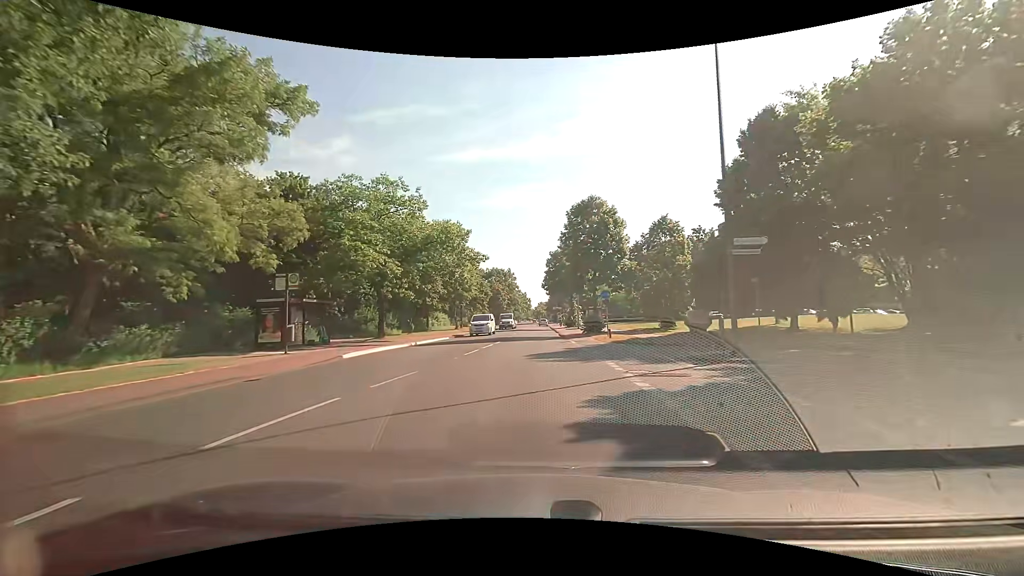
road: tertiary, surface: asphalt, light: Day
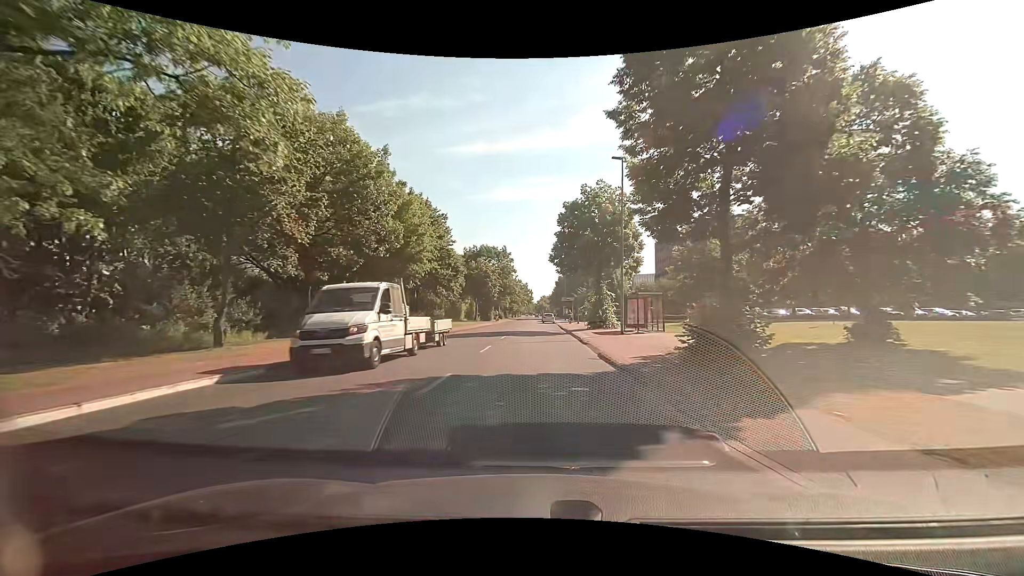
(-0.4, +27.7) m; -1°
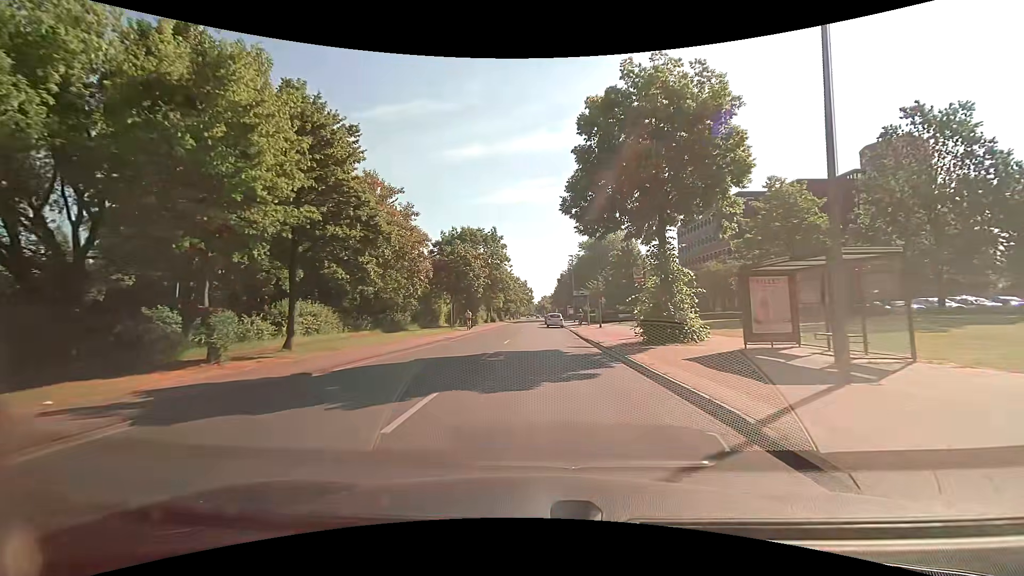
(0.0, +20.4) m; +1°
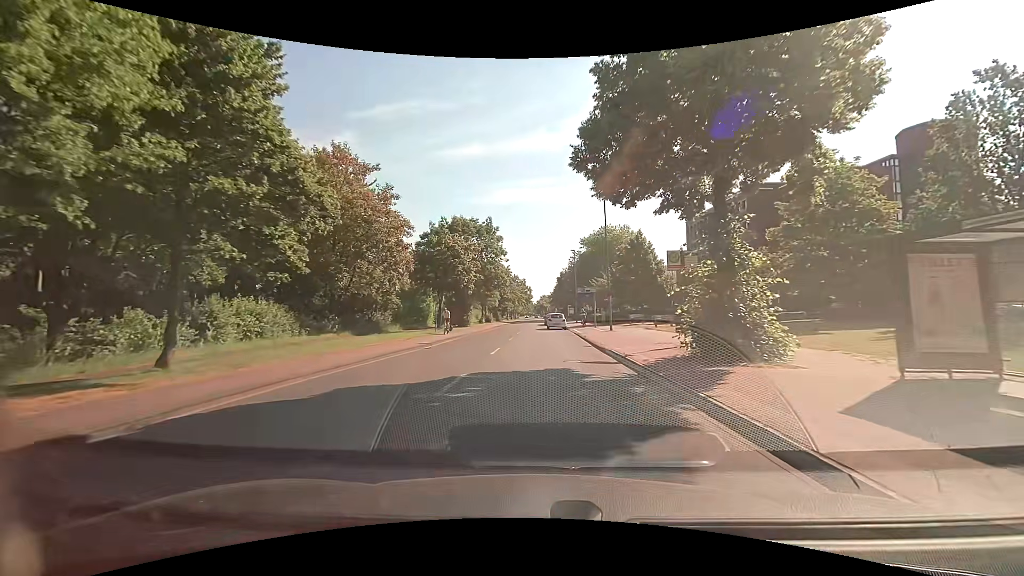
(-0.1, +6.5) m; -1°
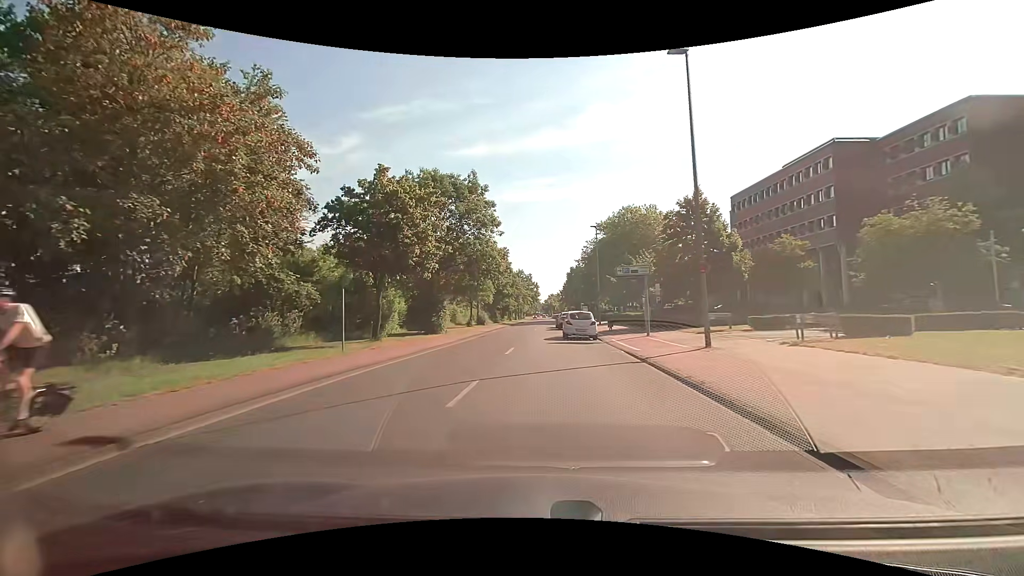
(+0.2, +19.0) m; 0°
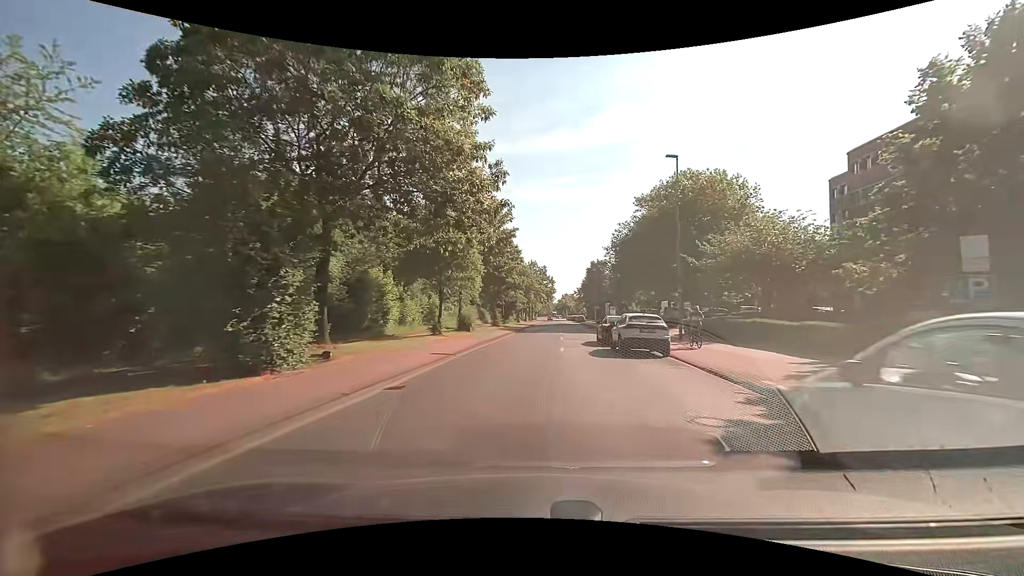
(-0.7, +24.2) m; -2°
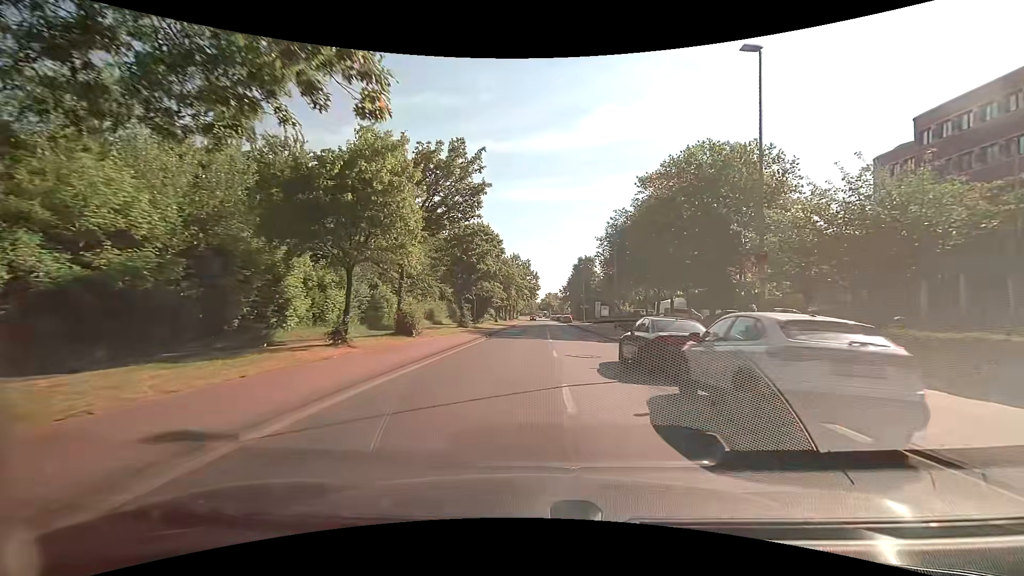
(+0.3, +12.1) m; +2°
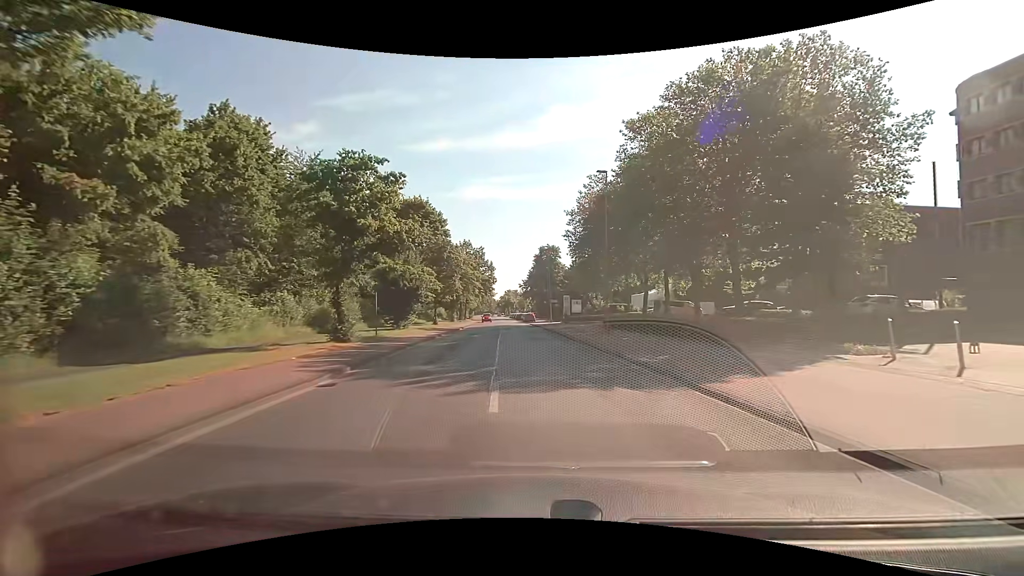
(+0.8, +18.3) m; +5°
